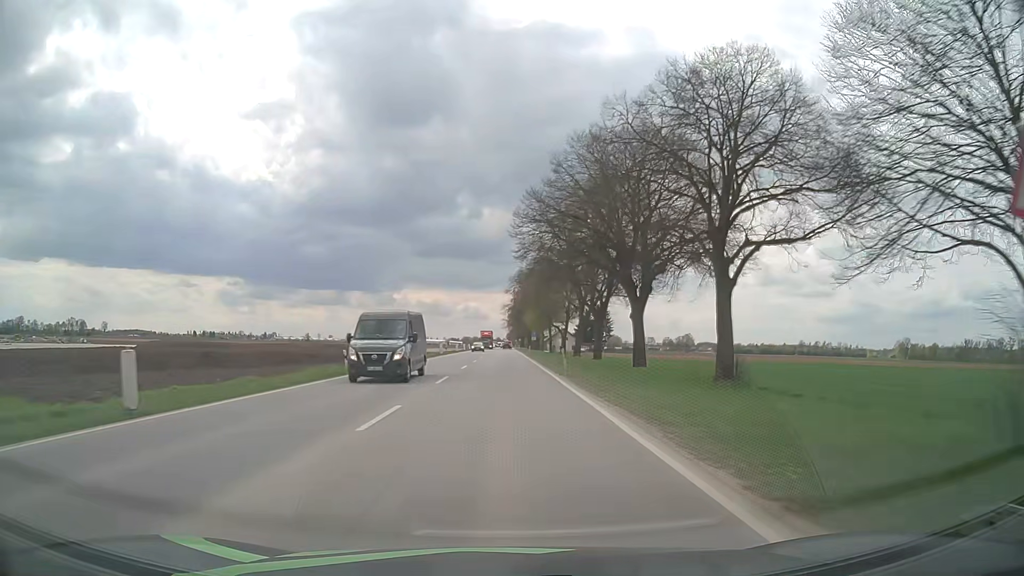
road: unclassified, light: Day
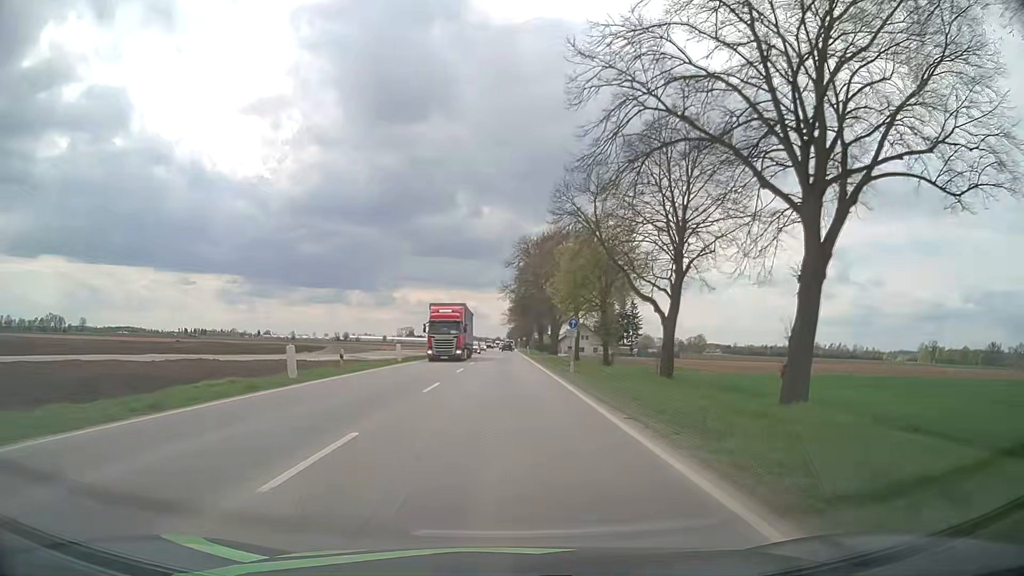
(+0.1, +51.5) m; +1°
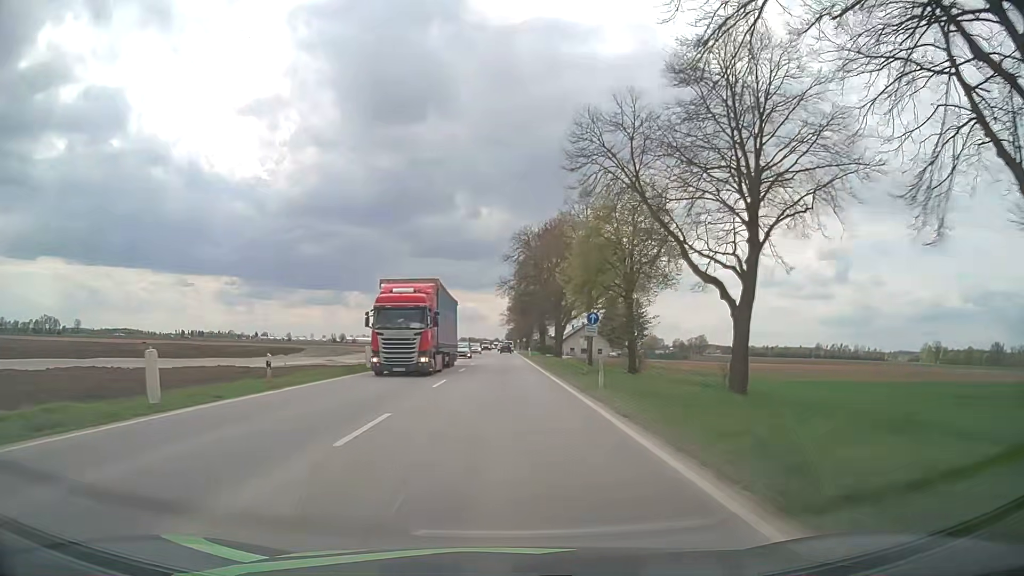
(-0.1, +9.2) m; -1°
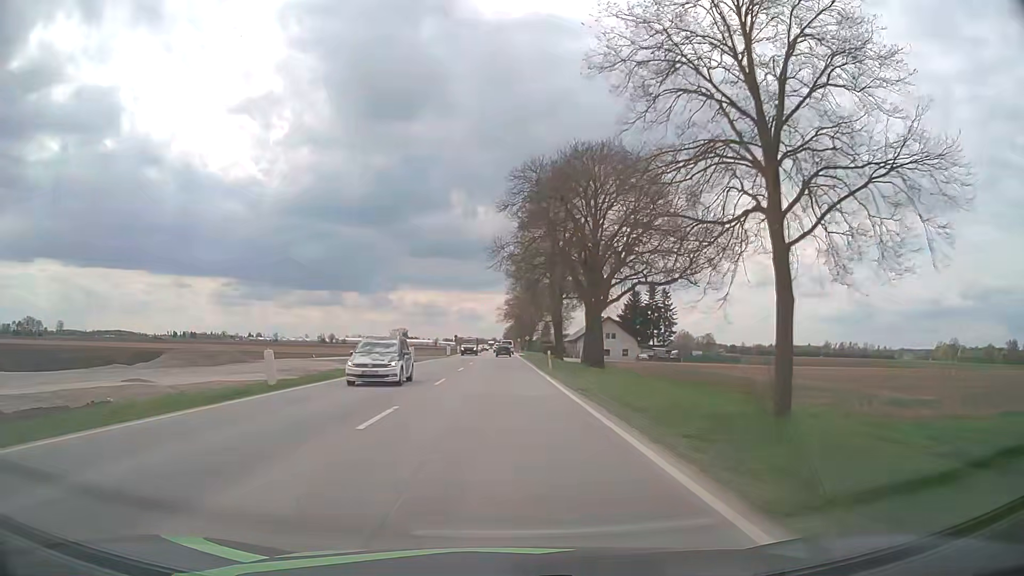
(+0.4, +33.6) m; +1°
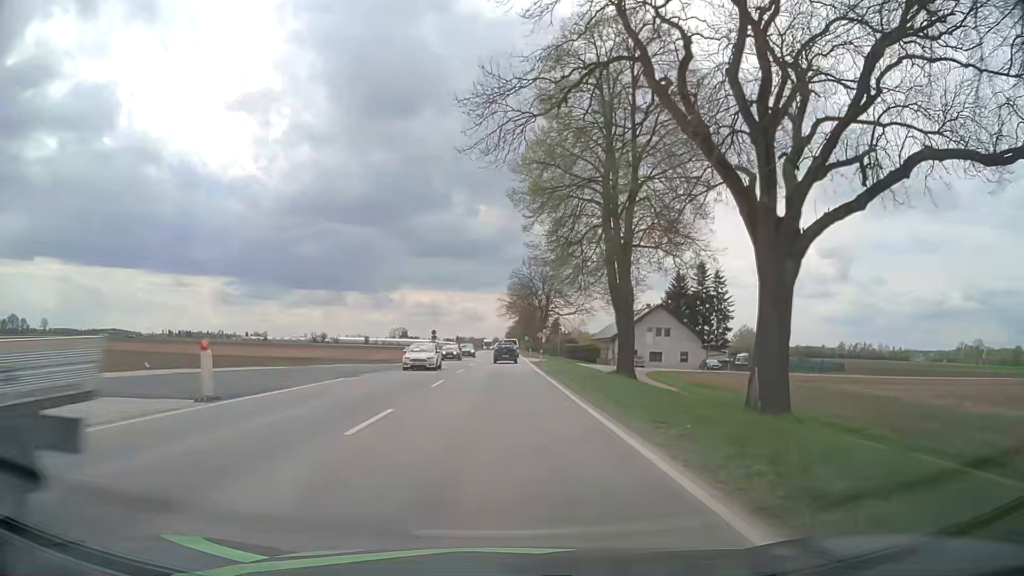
(0.0, +36.6) m; 0°
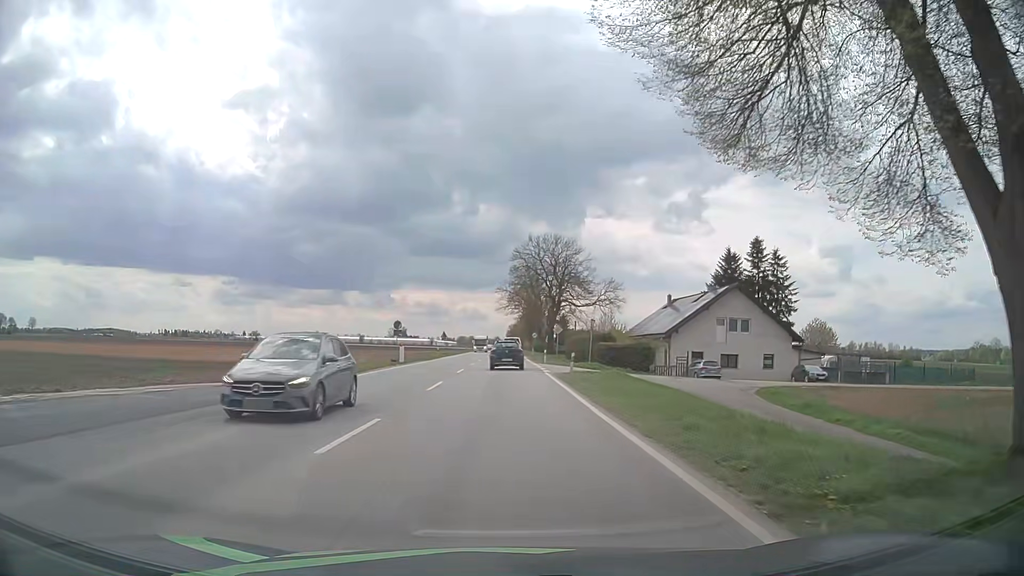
(-0.2, +25.5) m; 0°
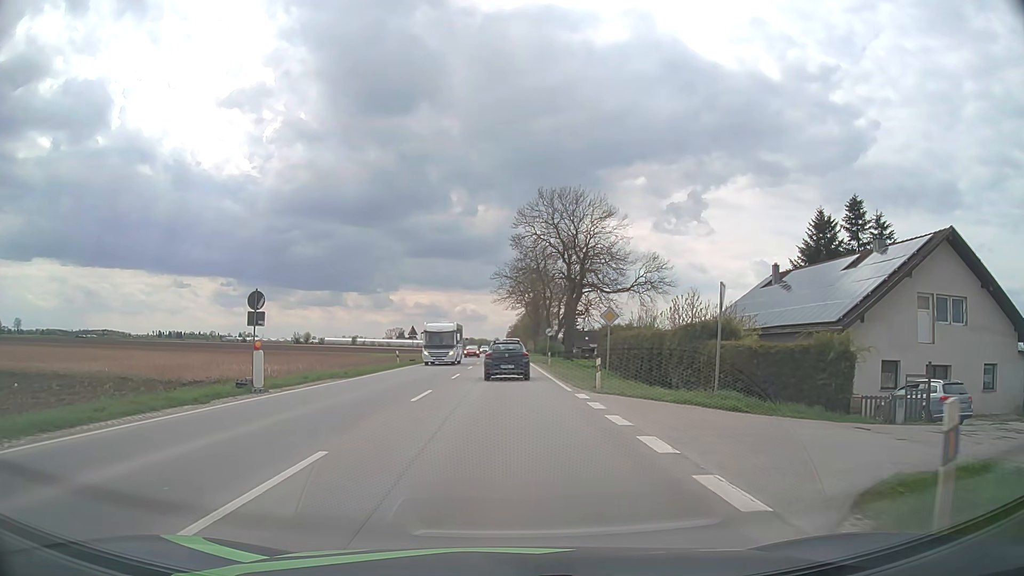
(-0.2, +27.5) m; 0°
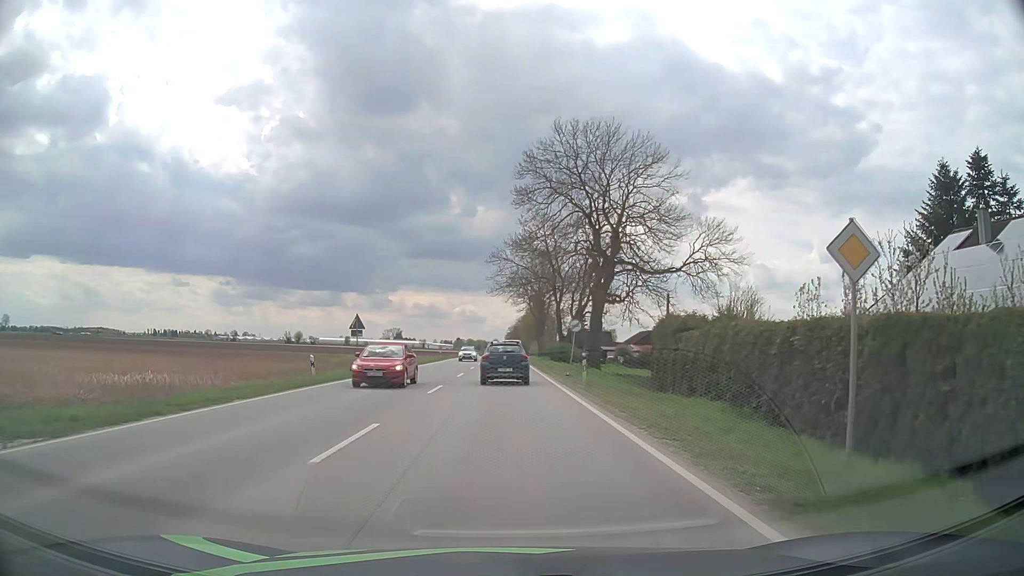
(0.0, +20.7) m; 0°
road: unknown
(0, +10) (0, +20) (0, +30) (0, +40) (0, +50) (0, +60) (0, +70) (0, +80) (0, +90) (0, +100) m
